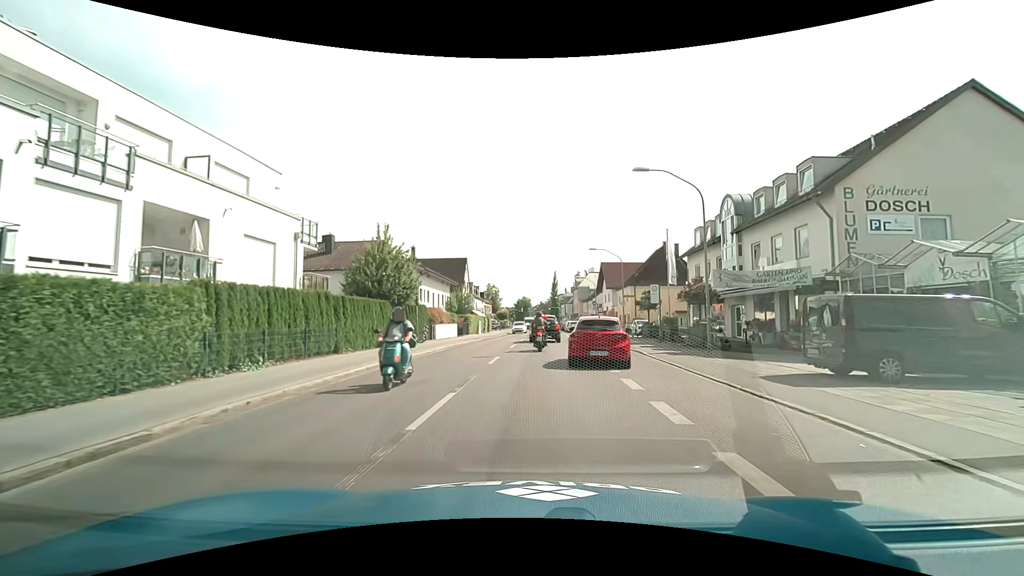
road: secondary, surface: asphalt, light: Day
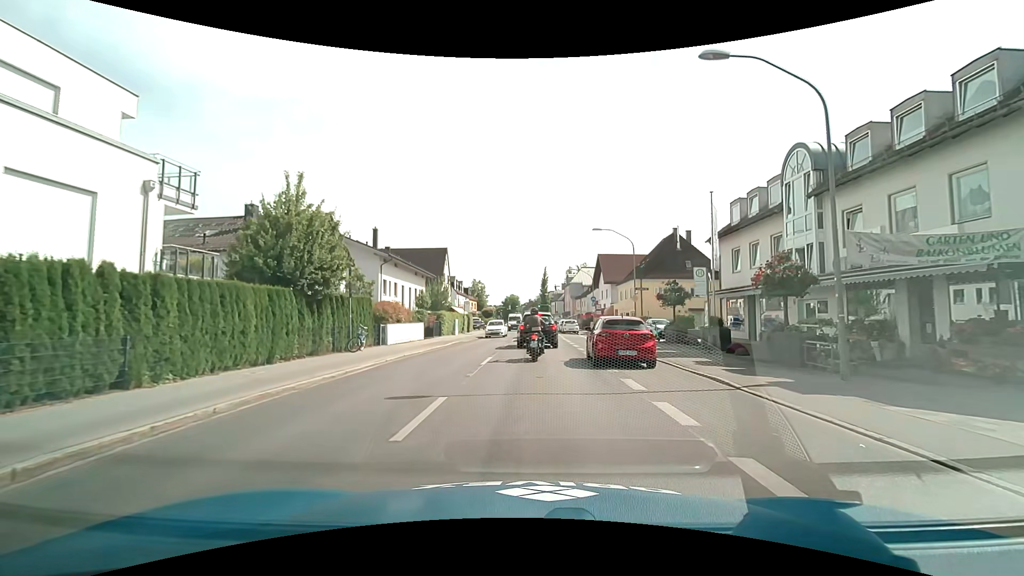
(+0.1, +9.5) m; +2°
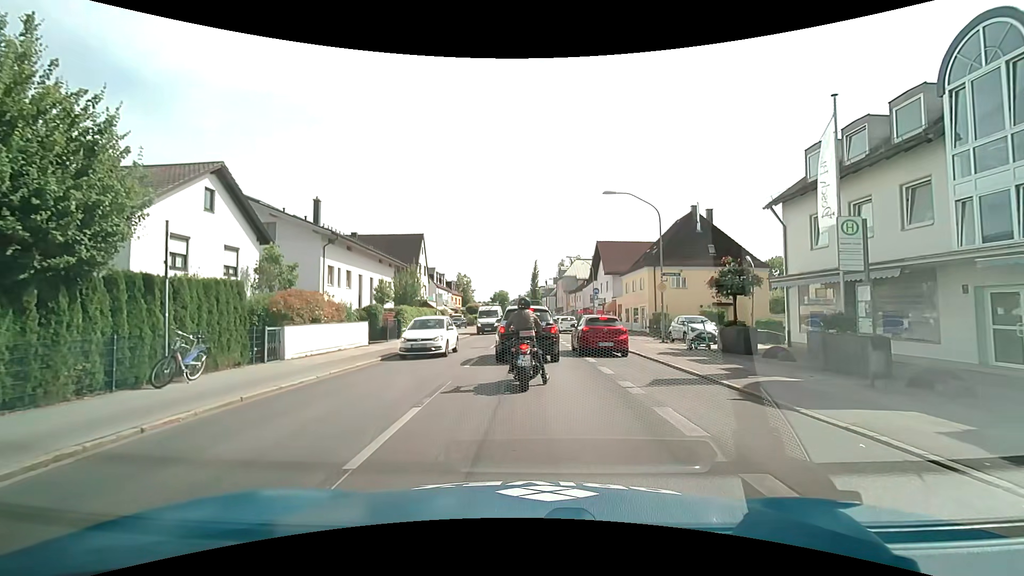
(+0.1, +9.5) m; 0°
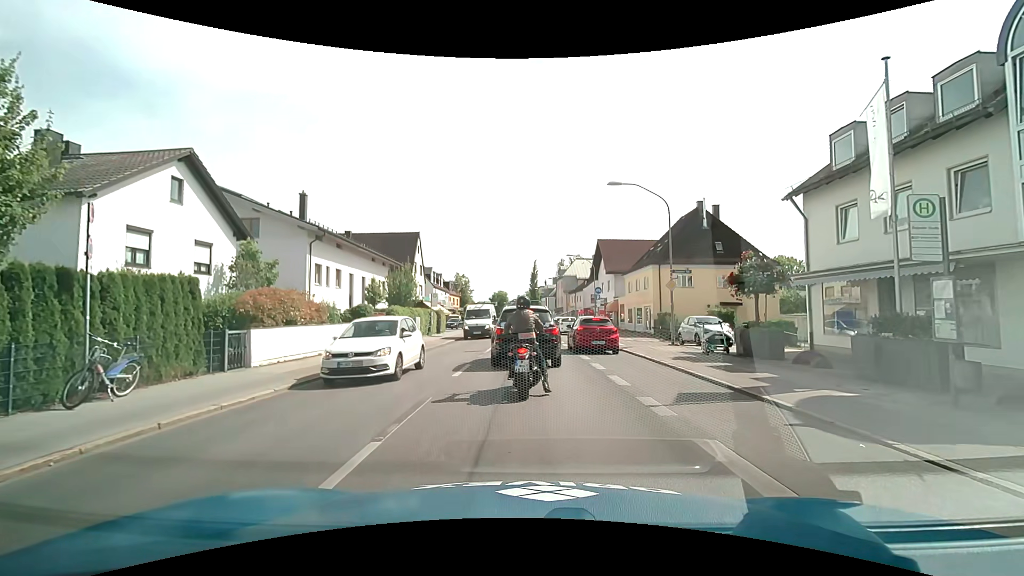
(0.0, +1.8) m; +1°
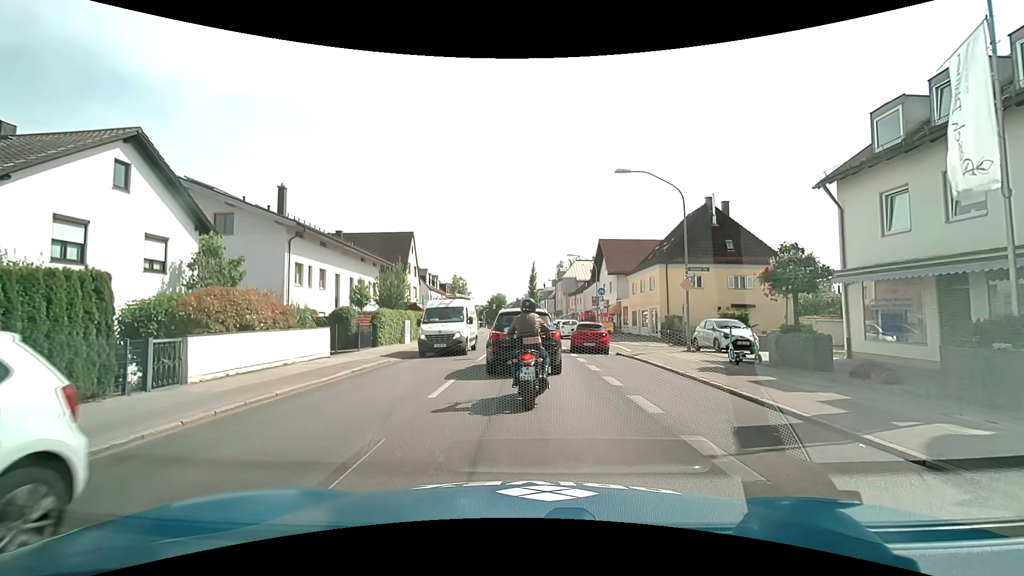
(0.0, +2.5) m; +1°
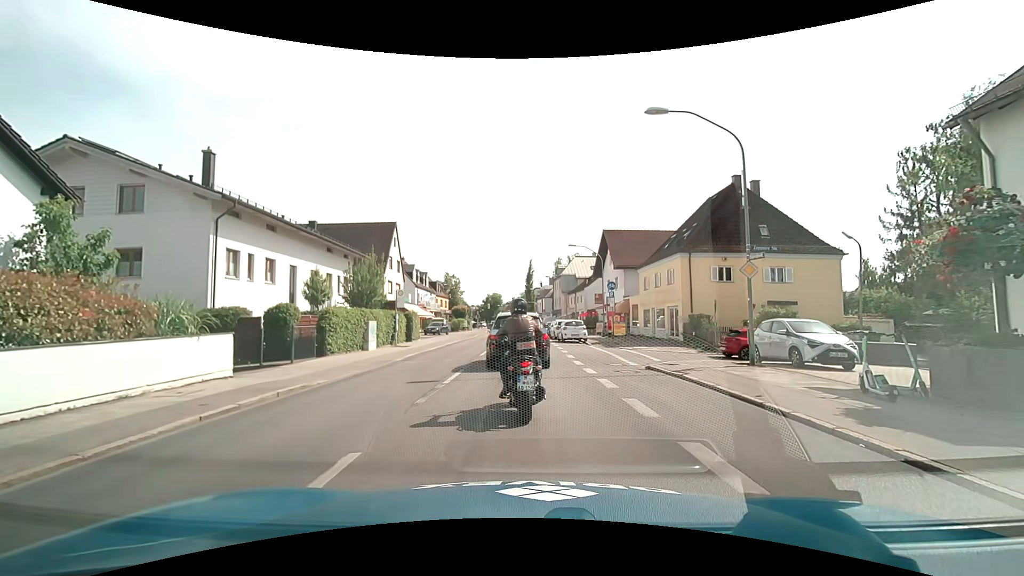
(-0.1, +6.6) m; -2°
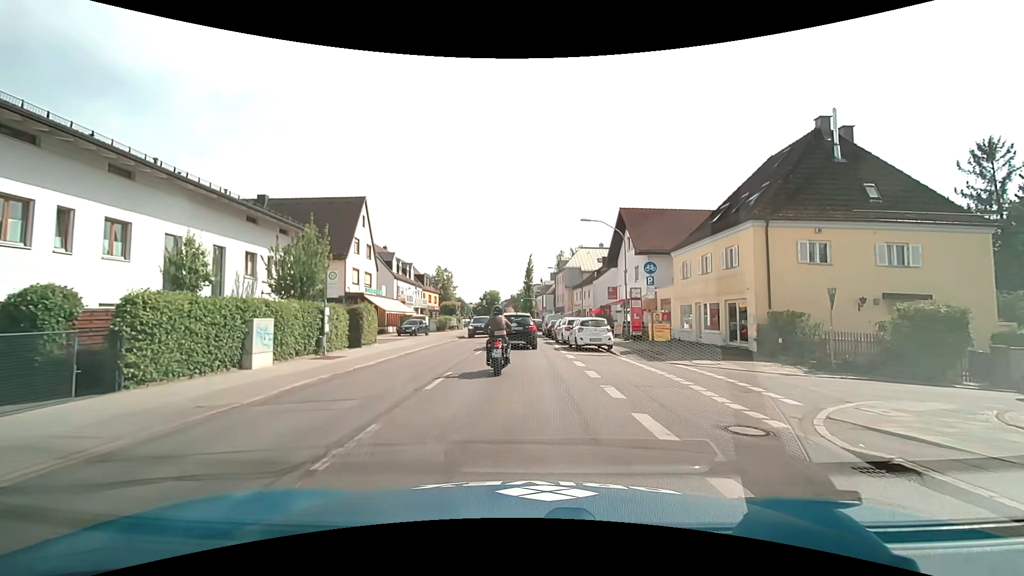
(+0.2, +10.8) m; +2°
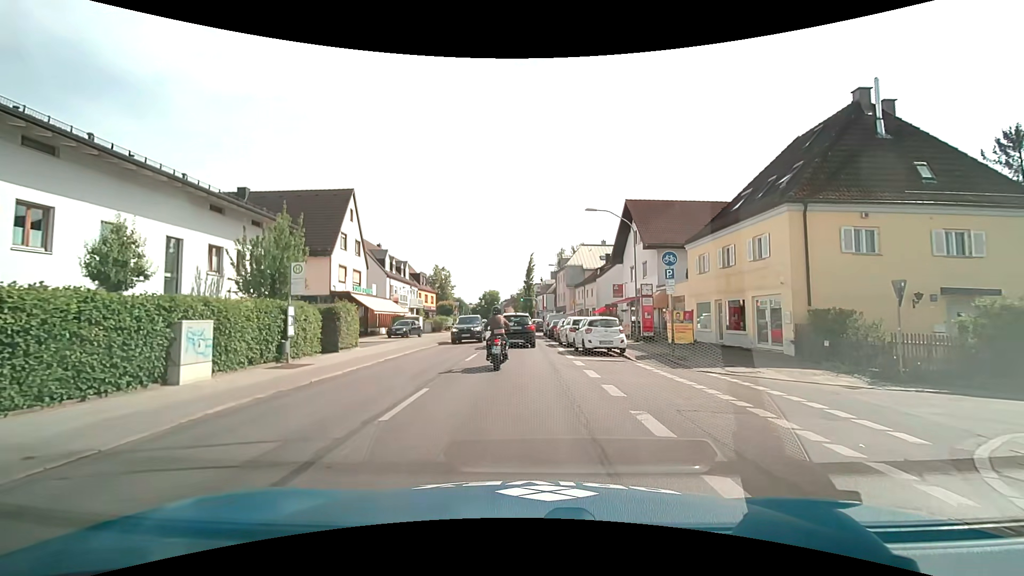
(0.0, +3.1) m; -1°
(0, +10) (0, +20) (0, +30) (0, +40) (-1, +50) (-1, +60) (-2, +70) (-3, +80) (-4, +90) (-5, +100) m
